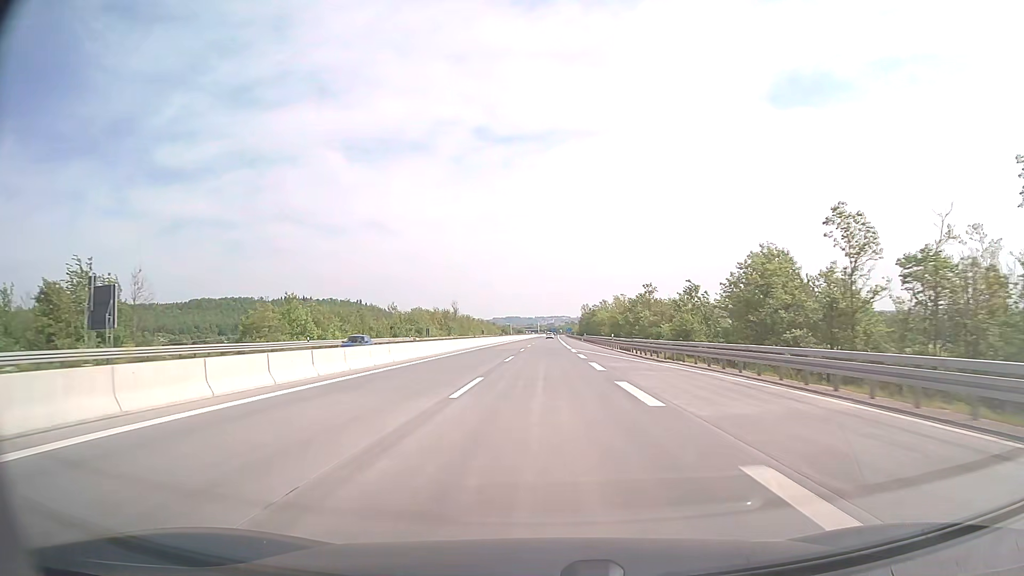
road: motorway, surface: concrete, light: Day
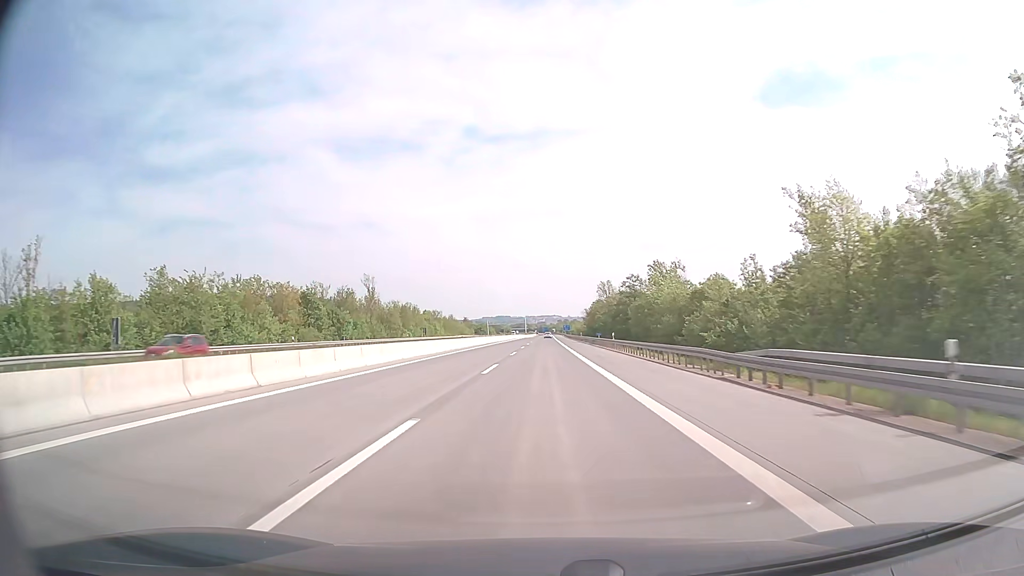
(+0.7, +99.0) m; +1°
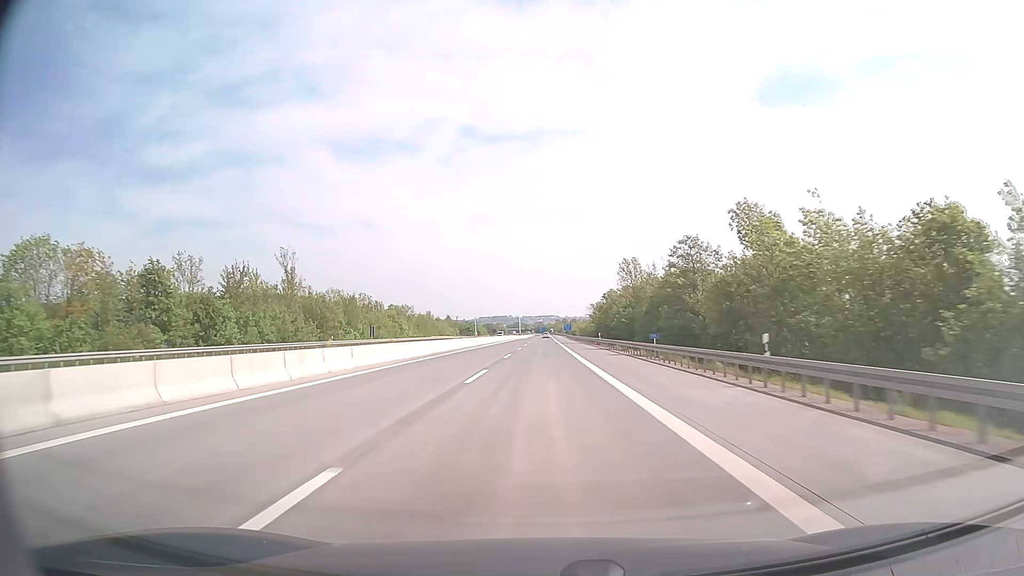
(0.0, +39.6) m; 0°
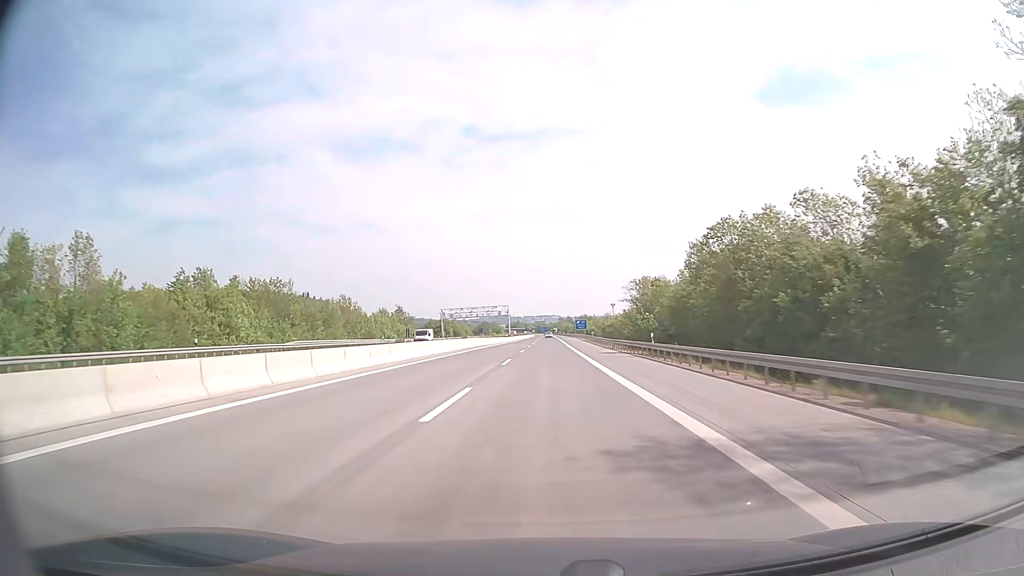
(-0.1, +79.2) m; 0°
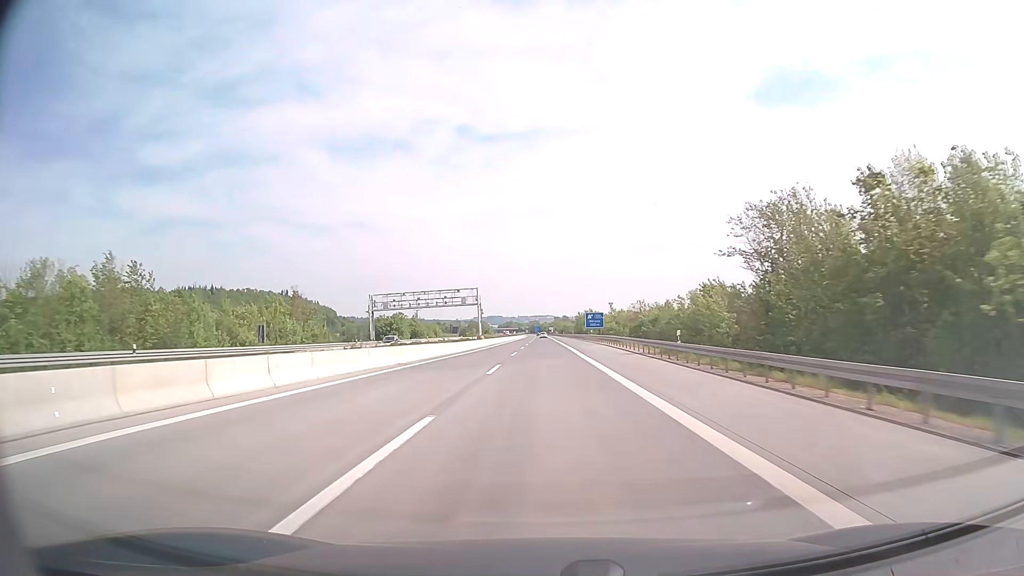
(+0.3, +59.4) m; +1°
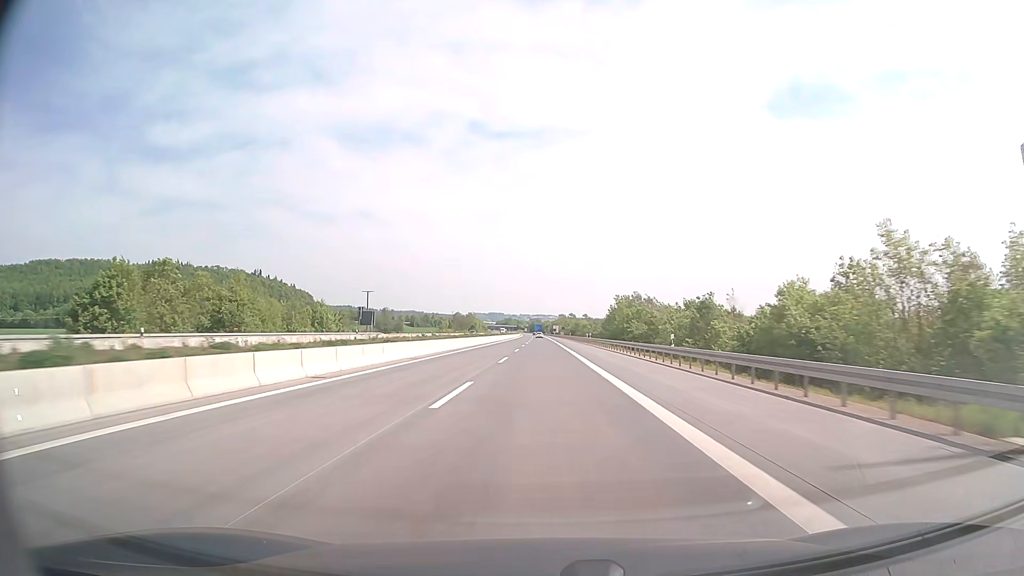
(-0.2, +99.0) m; 0°
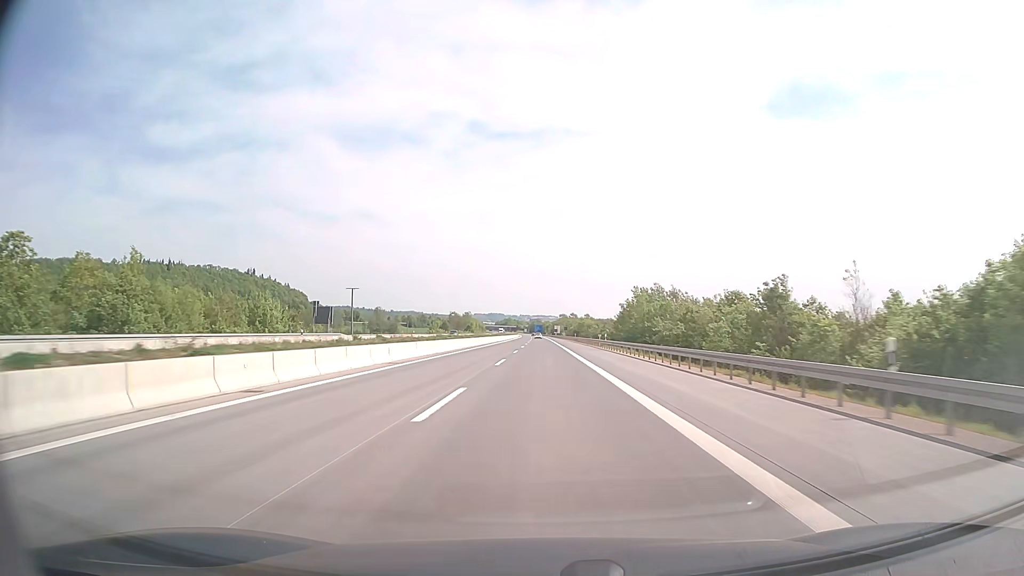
(0.0, +19.8) m; 0°
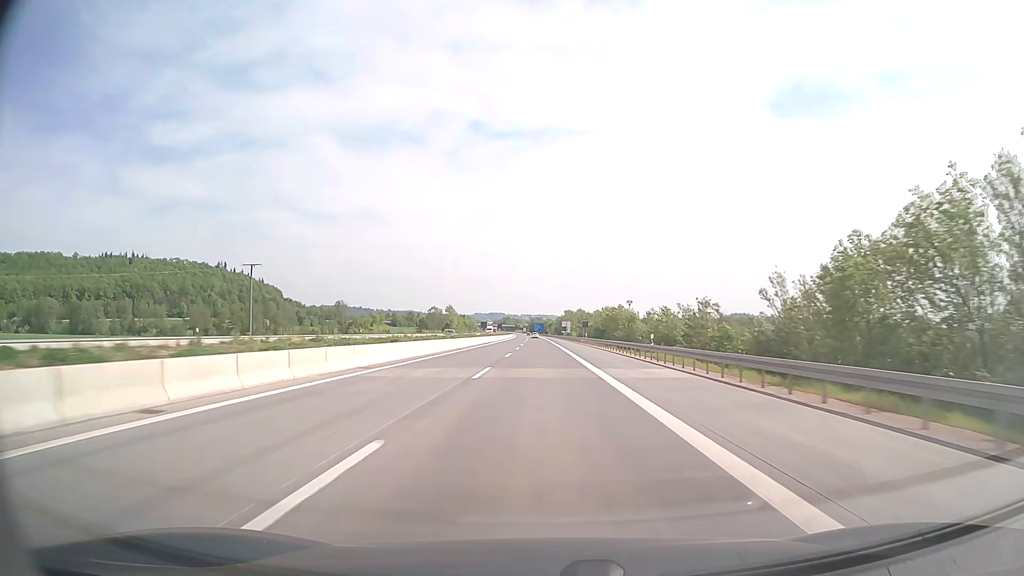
(-0.1, +79.3) m; 0°
(0, +10) (0, +20) (0, +30) (0, +40) (0, +50) (0, +60) (0, +70) (0, +80) (0, +90) (-1, +100) m
